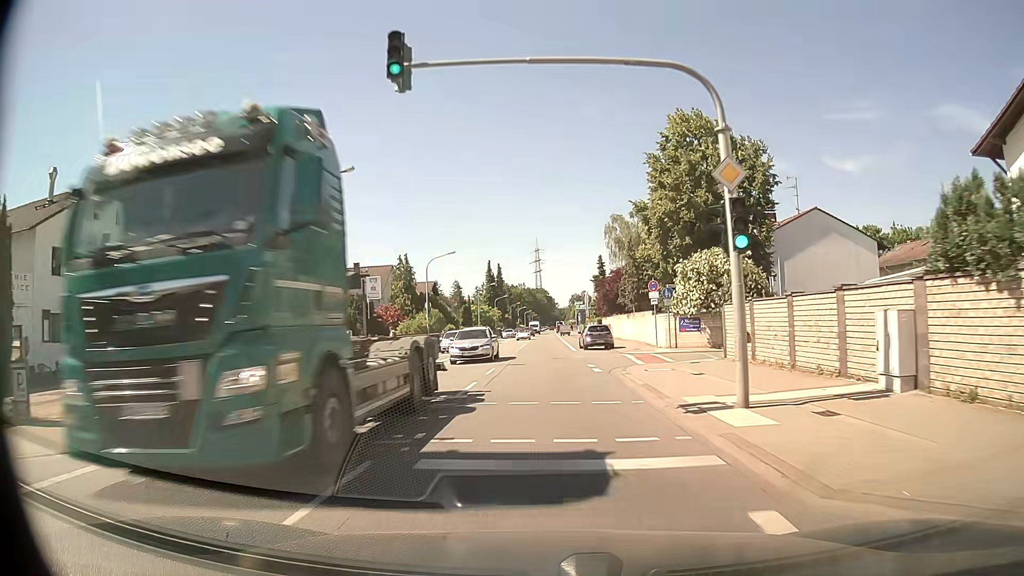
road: primary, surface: asphalt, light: Day
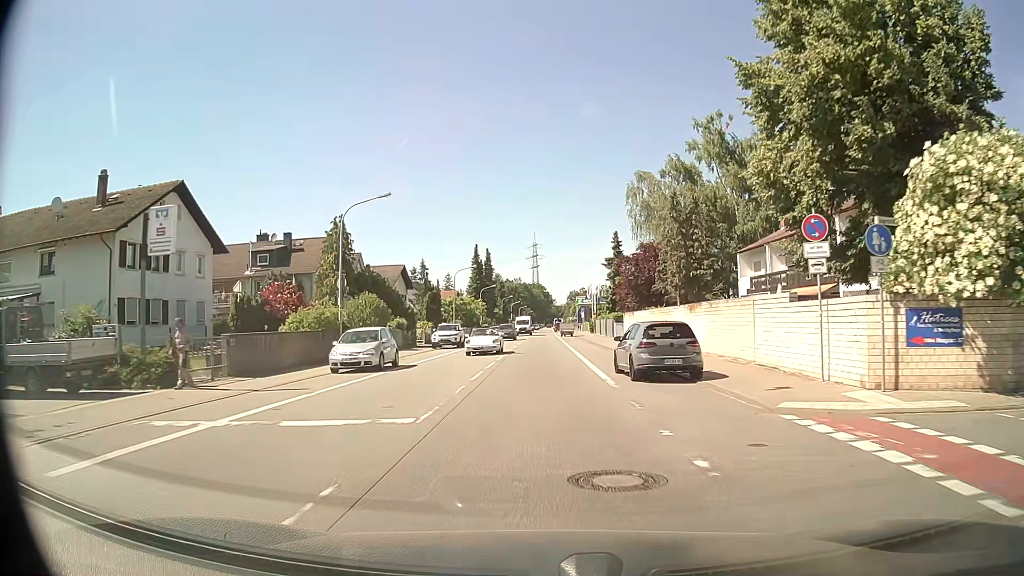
(+0.1, +22.9) m; 0°
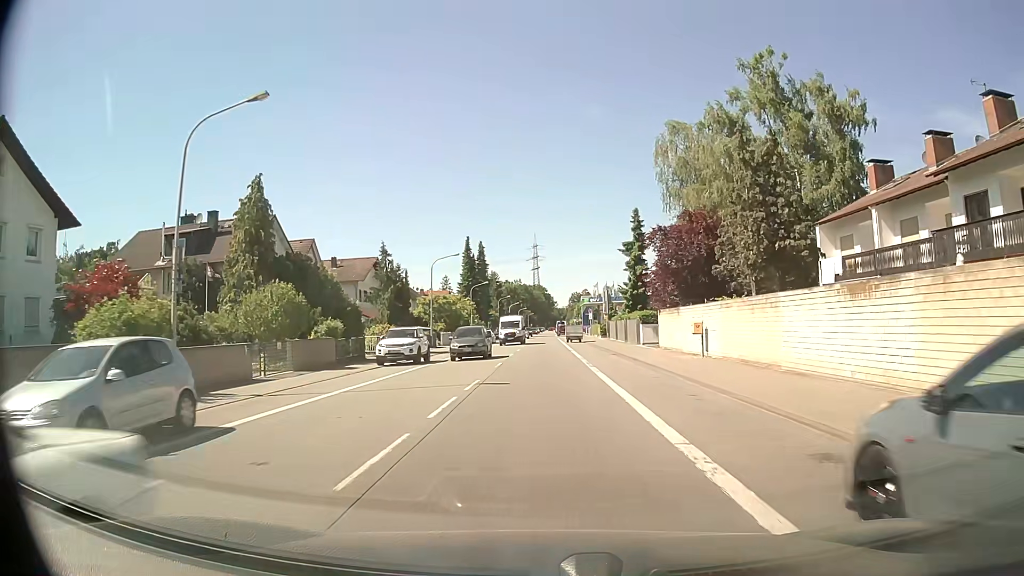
(0.0, +15.3) m; 0°
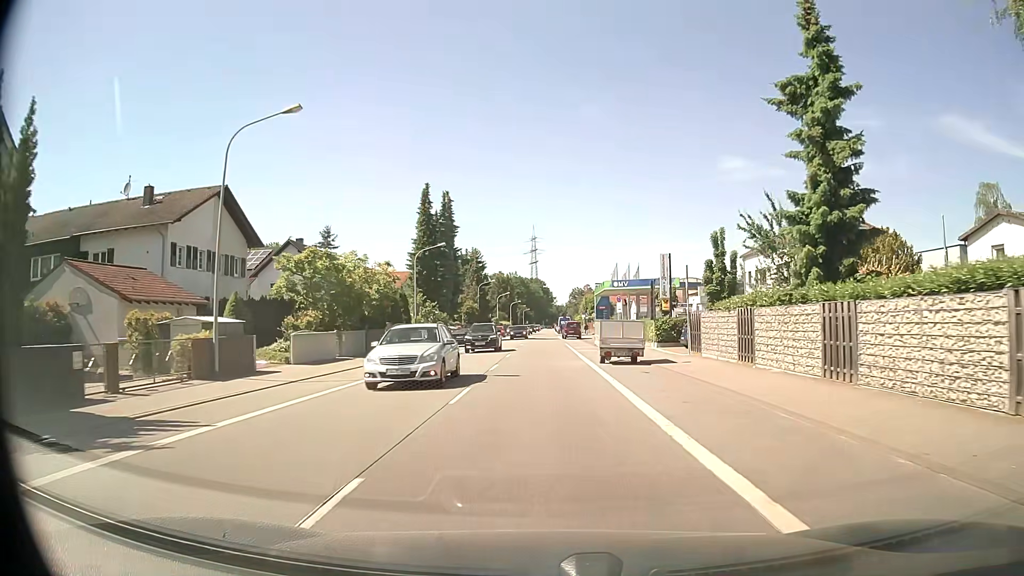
(-0.1, +38.2) m; 0°
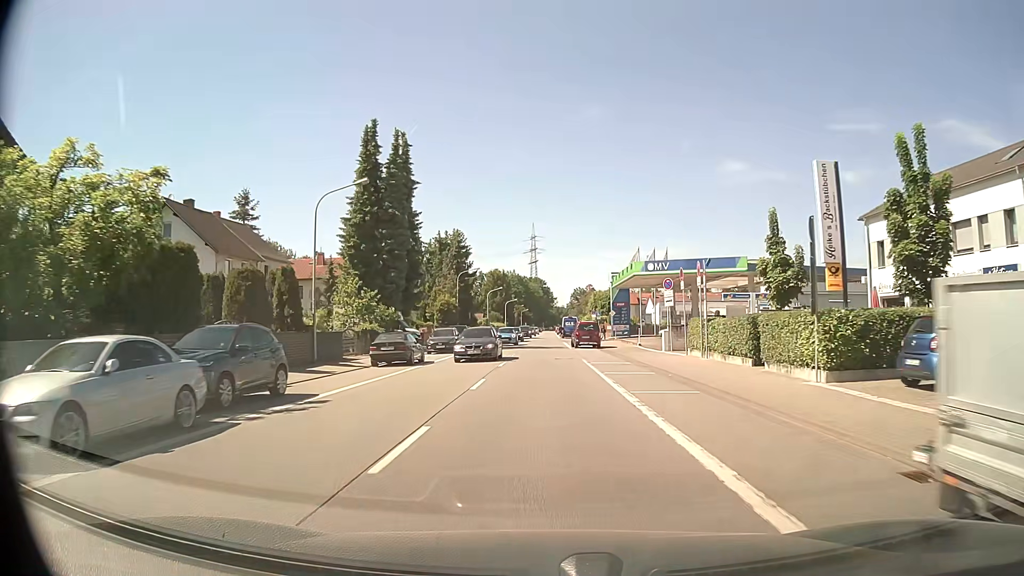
(-0.1, +22.9) m; 0°
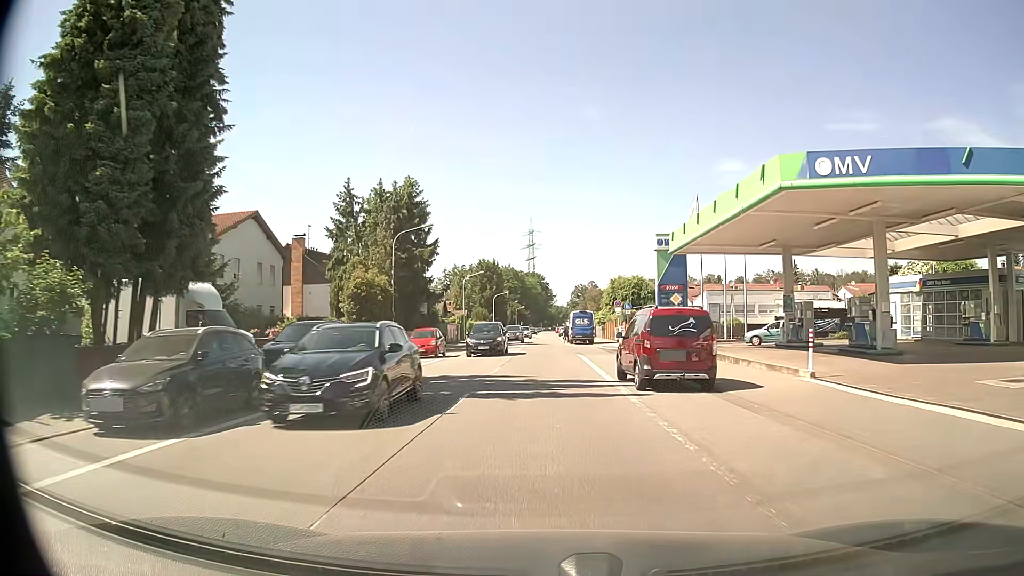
(-0.1, +30.5) m; 0°
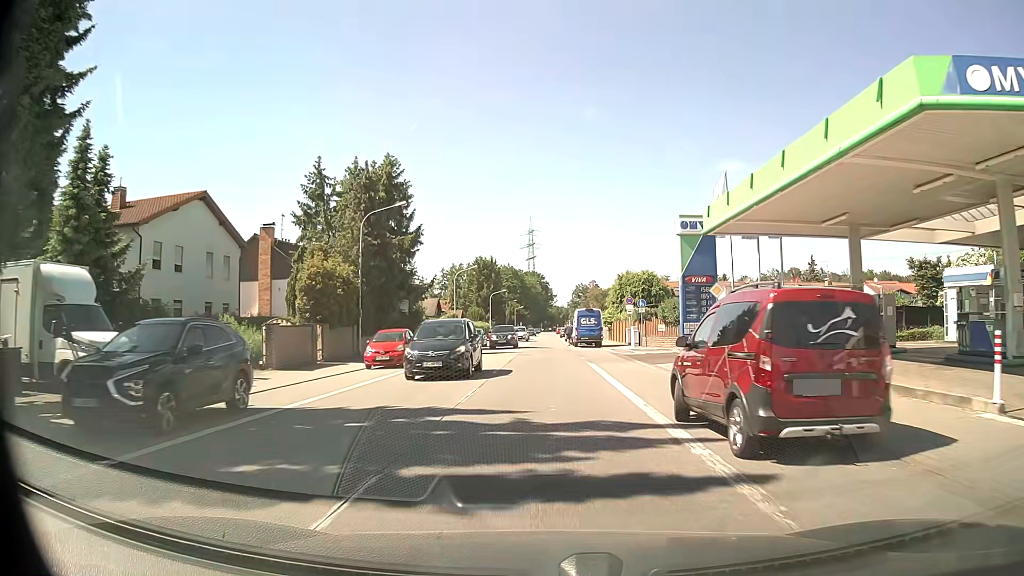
(0.0, +7.6) m; 0°
